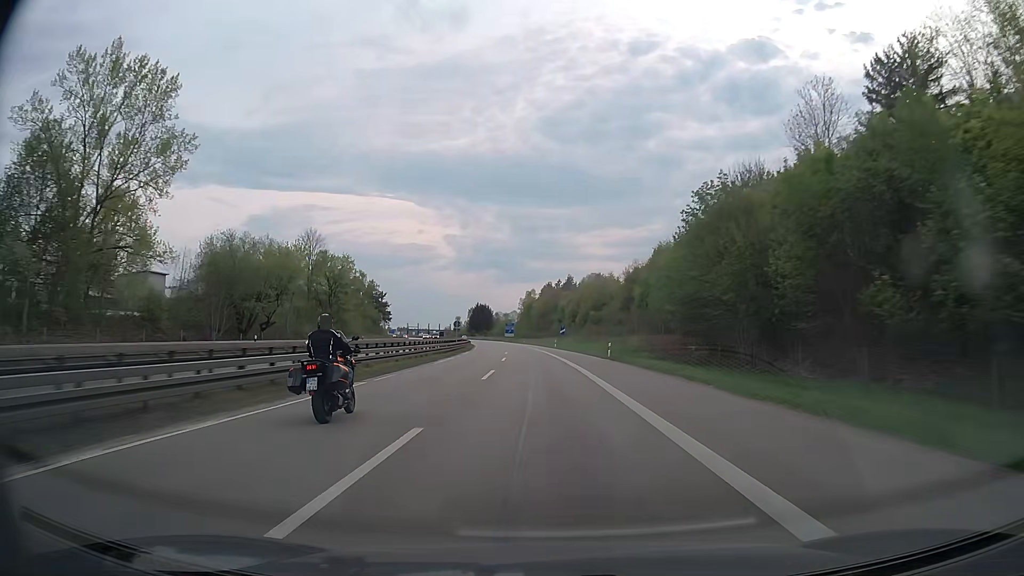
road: motorway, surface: asphalt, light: Day
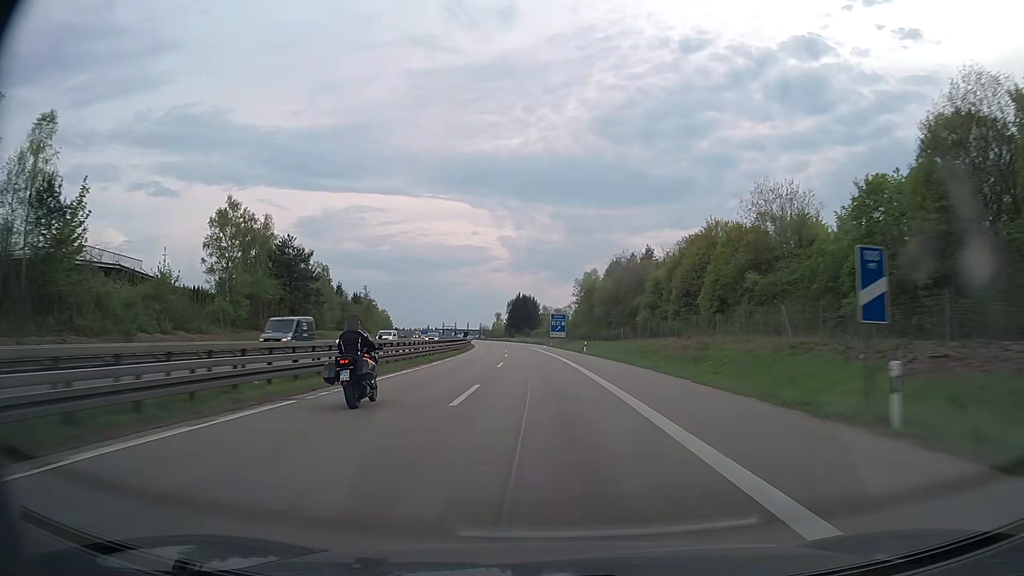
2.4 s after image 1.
(-3.4, +80.9) m; -5°
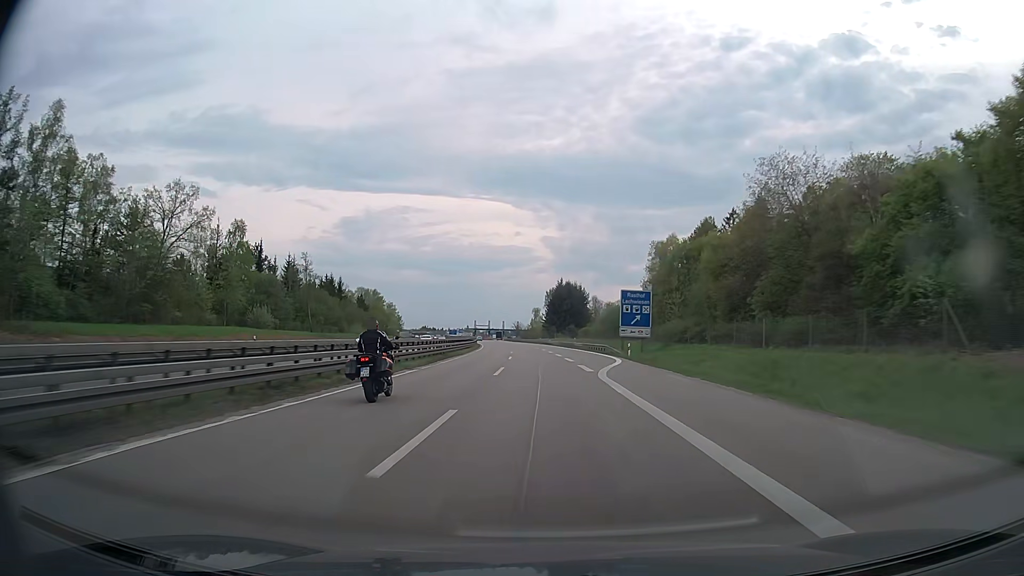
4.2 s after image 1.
(-1.9, +60.9) m; -4°
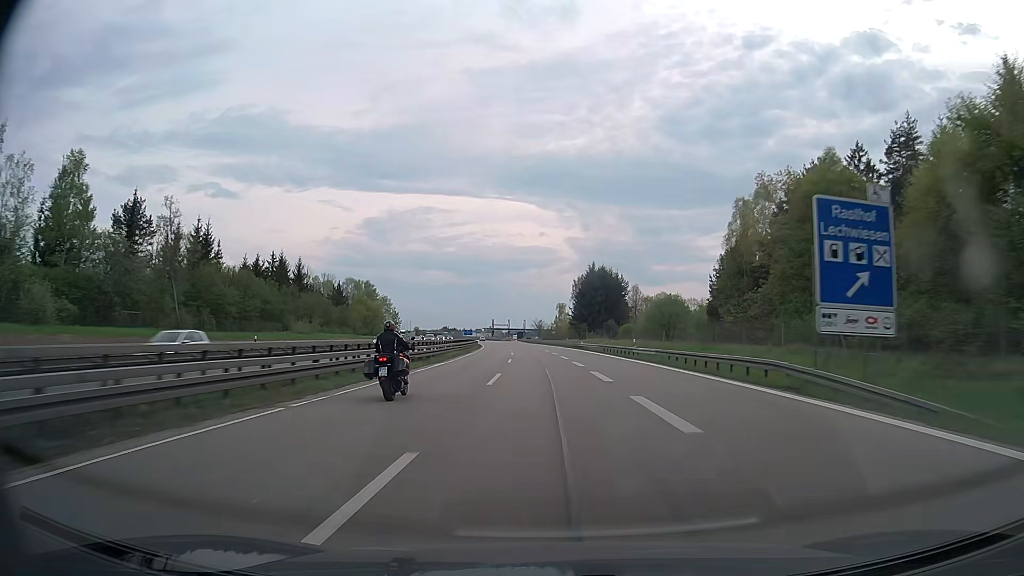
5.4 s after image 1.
(-0.7, +40.8) m; -2°
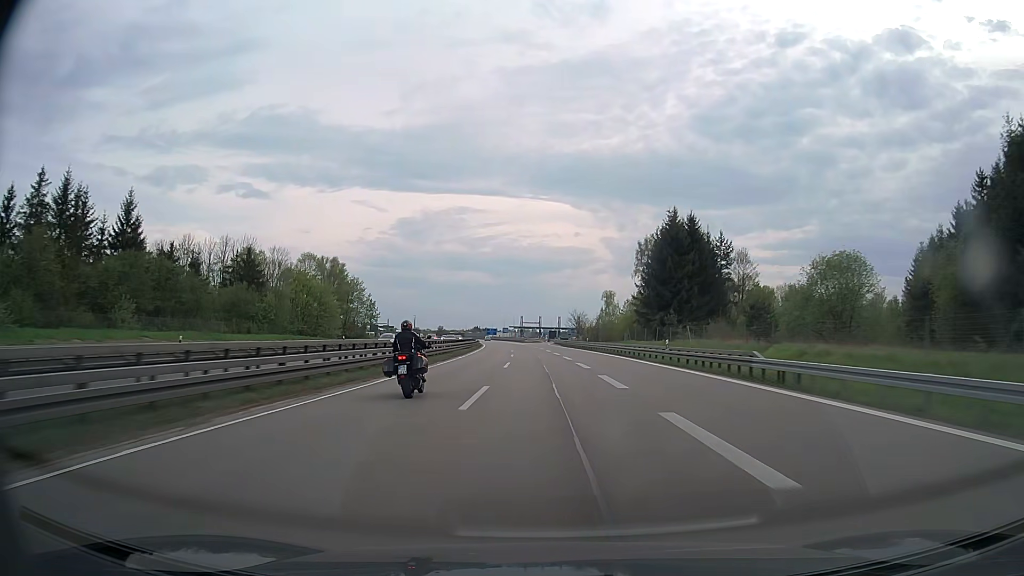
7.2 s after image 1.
(-1.7, +61.4) m; -3°
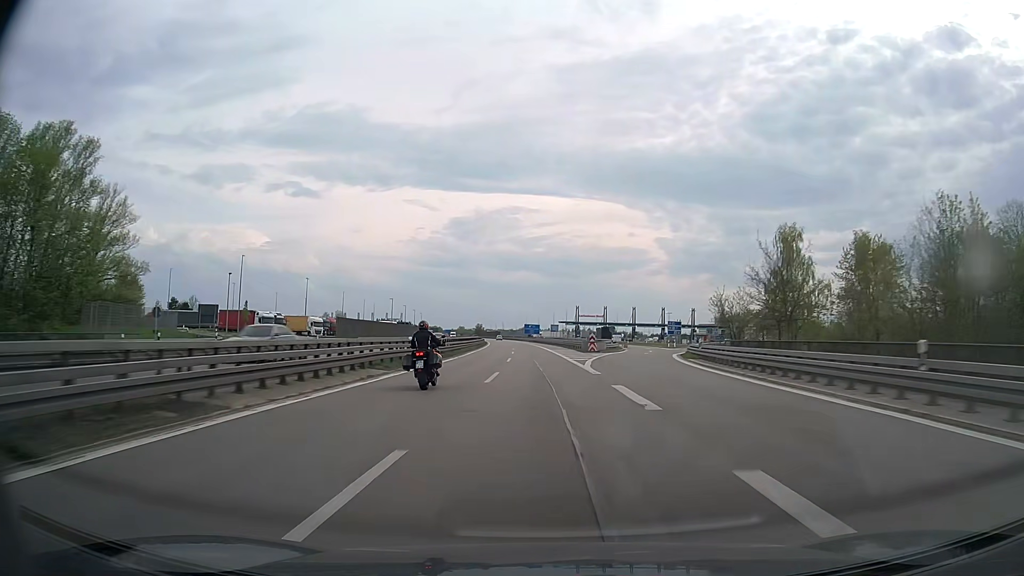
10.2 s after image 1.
(-4.2, +100.5) m; -5°
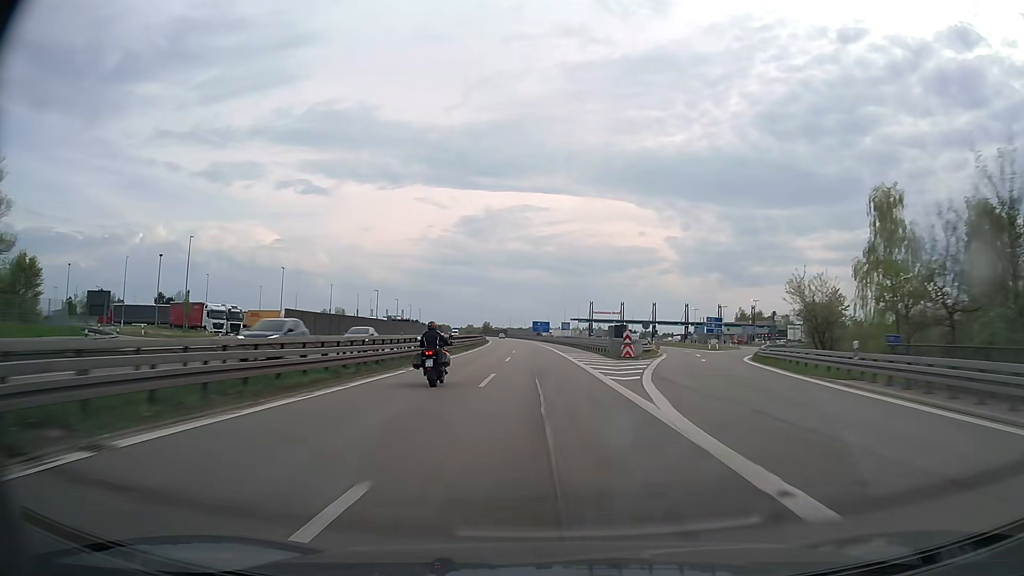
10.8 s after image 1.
(-0.1, +19.7) m; -1°
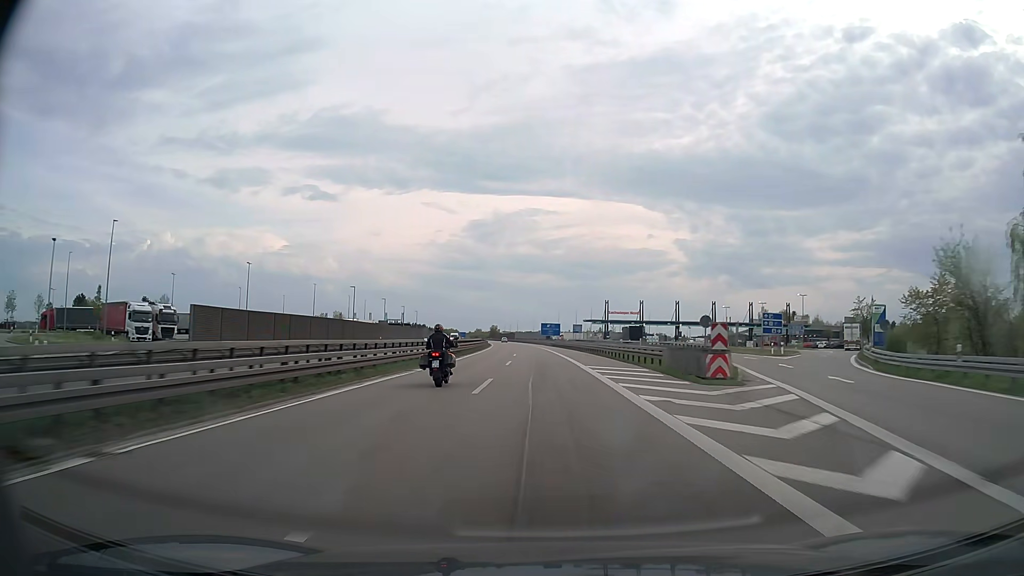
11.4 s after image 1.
(-0.1, +19.7) m; -1°
(0, +10) (0, +20) (0, +30) (-1, +40) (-1, +50) (-1, +60) (-2, +70) (-2, +80) (-2, +90) (-3, +100) m
